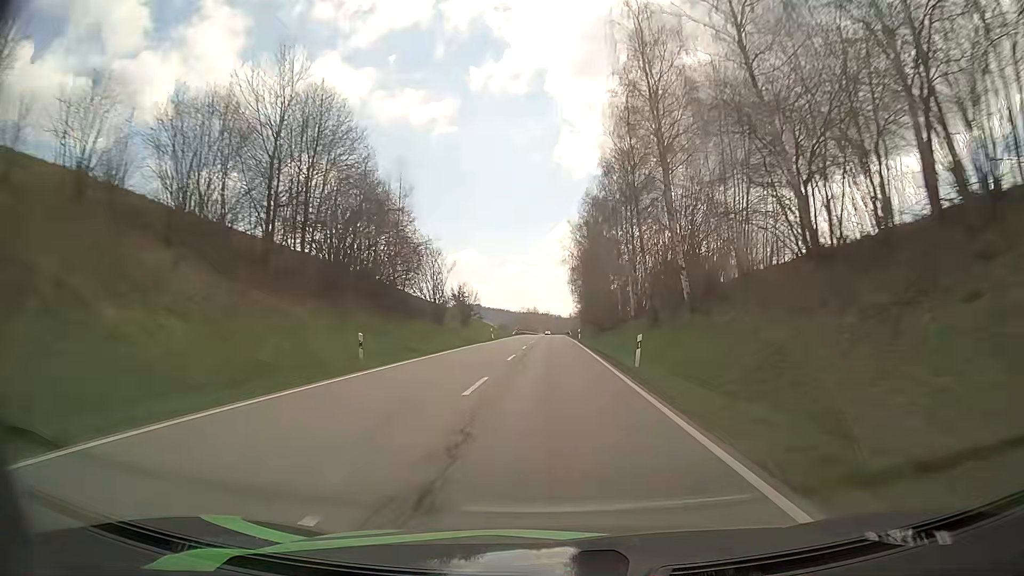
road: secondary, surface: asphalt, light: Day
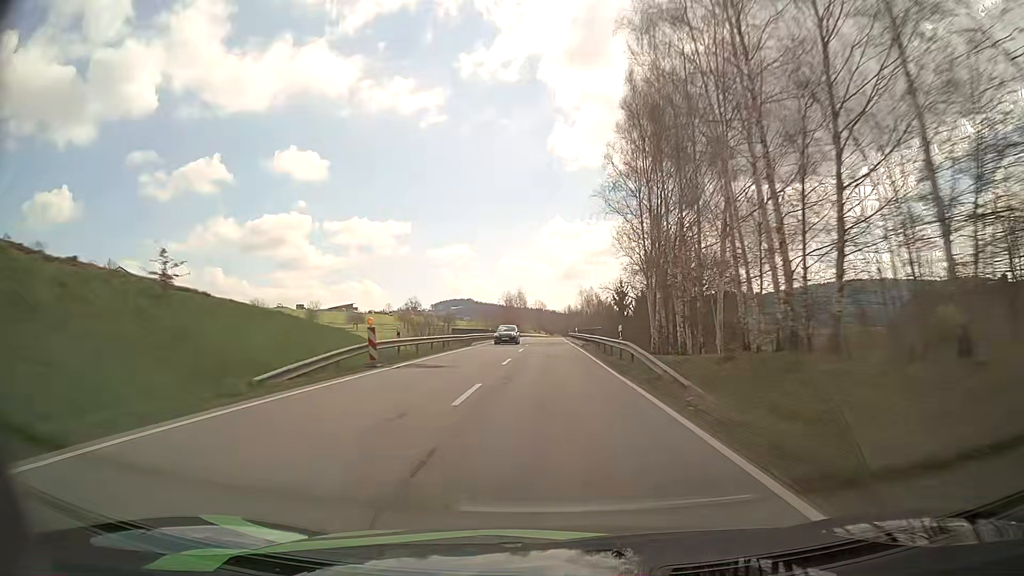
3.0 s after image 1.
(+0.4, +85.9) m; +1°
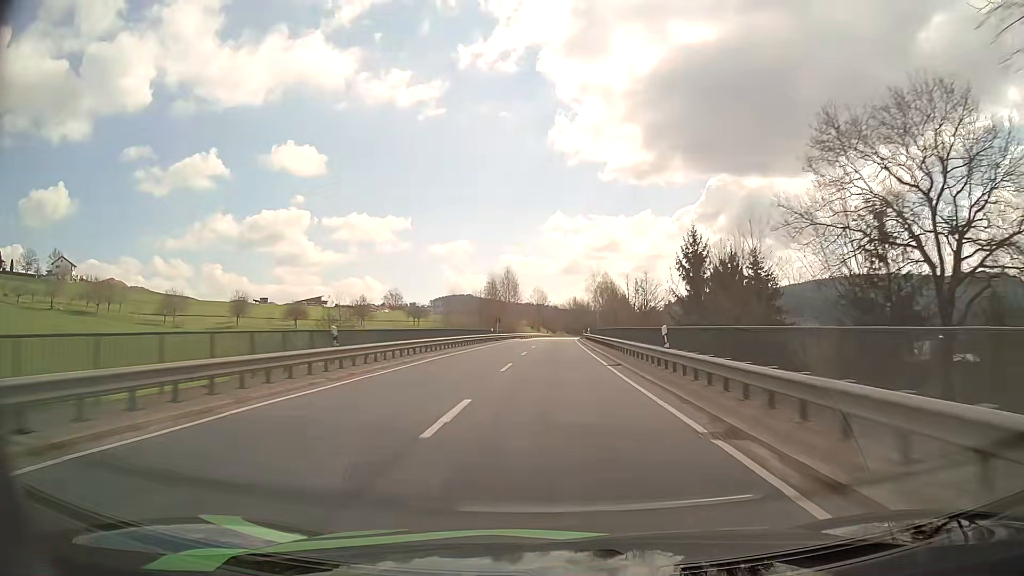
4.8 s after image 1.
(-0.2, +51.7) m; 0°
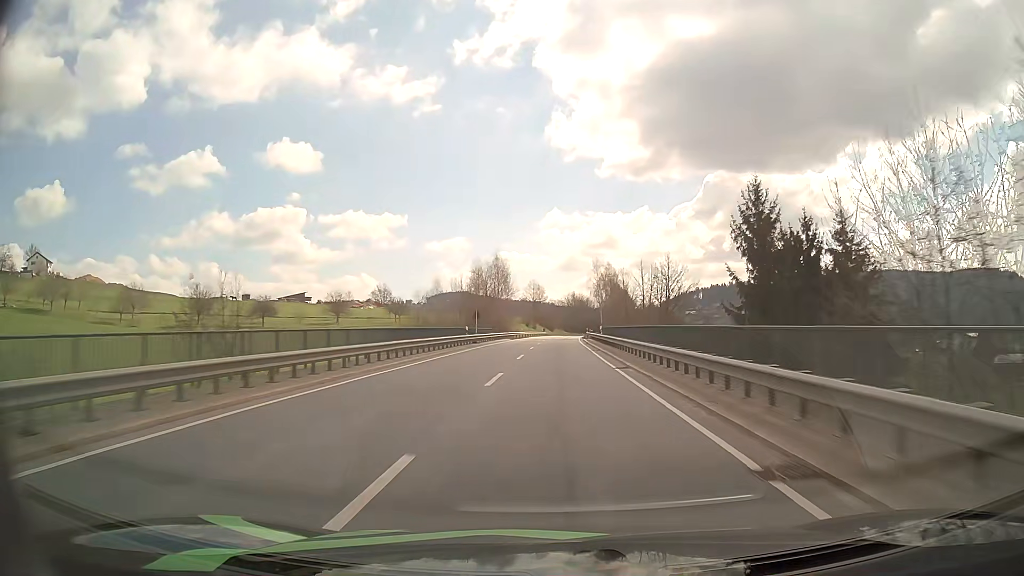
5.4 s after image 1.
(+0.1, +17.3) m; 0°
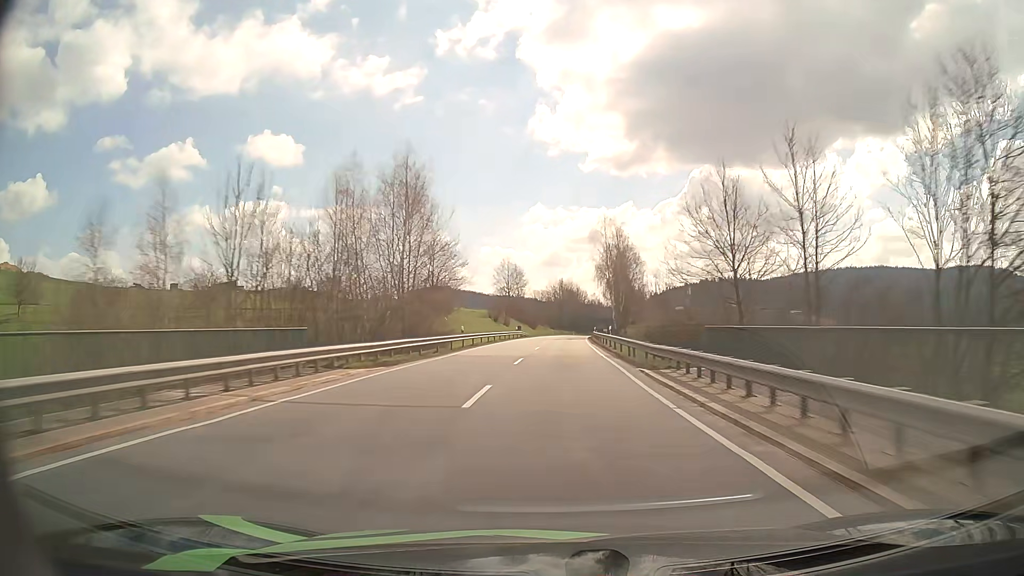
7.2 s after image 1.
(+0.6, +52.1) m; +2°
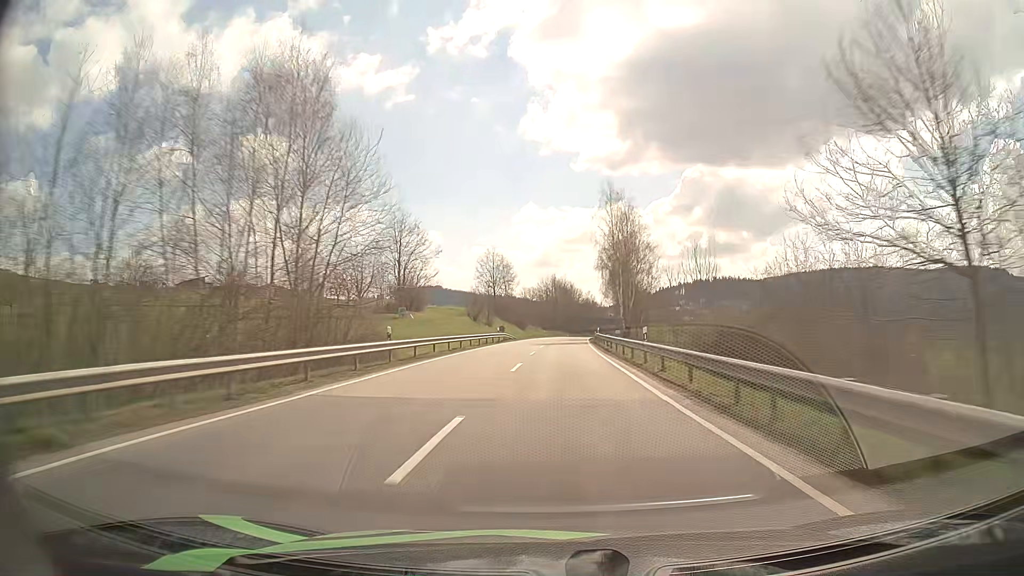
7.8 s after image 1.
(0.0, +17.5) m; 0°
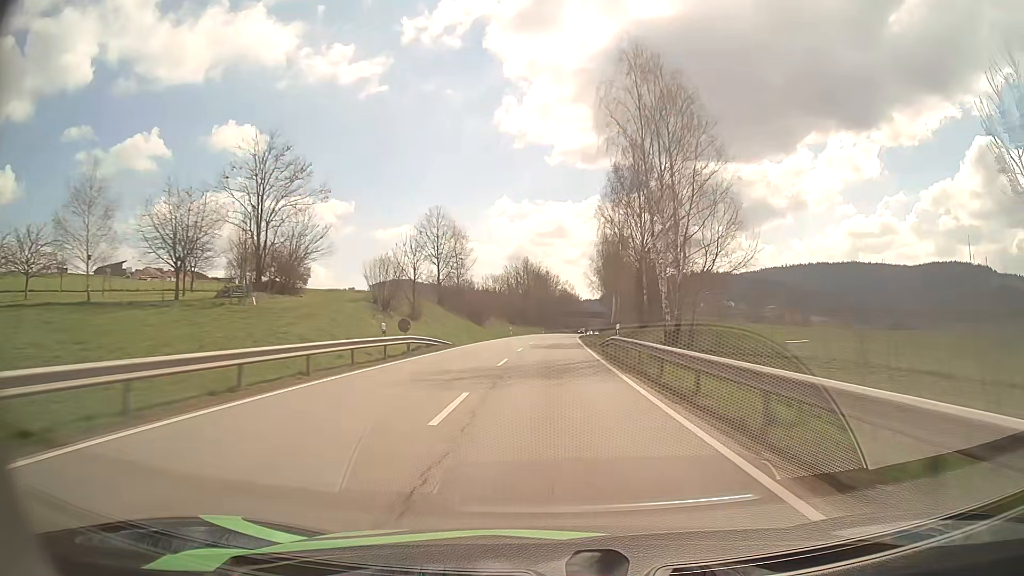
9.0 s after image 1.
(+0.7, +35.0) m; +2°
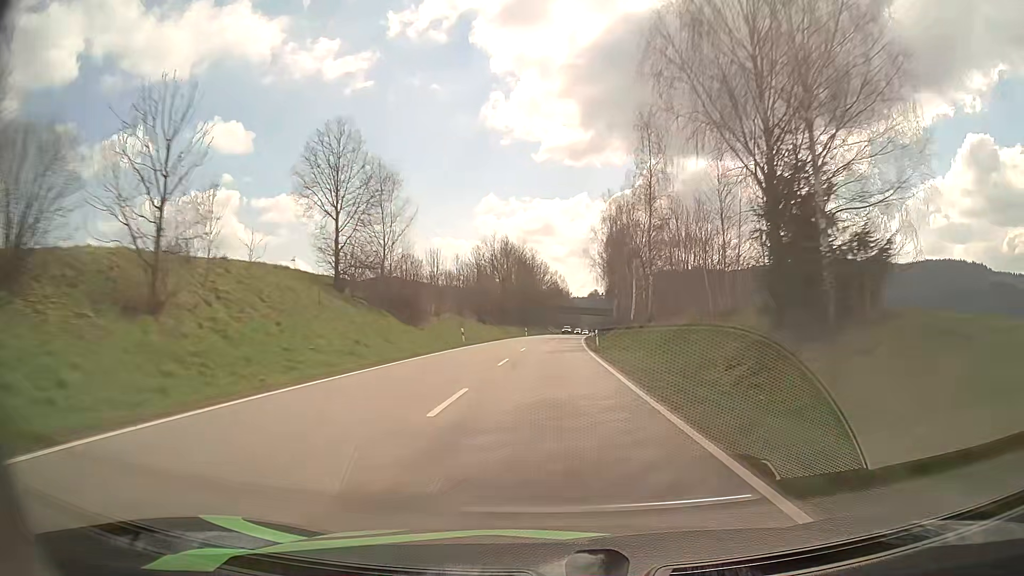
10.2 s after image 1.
(+0.3, +35.1) m; +1°
(0, +10) (0, +20) (0, +30) (+1, +40) (+1, +50) (+2, +60) (+2, +70) (+3, +80) (+3, +90) (+4, +100) m
